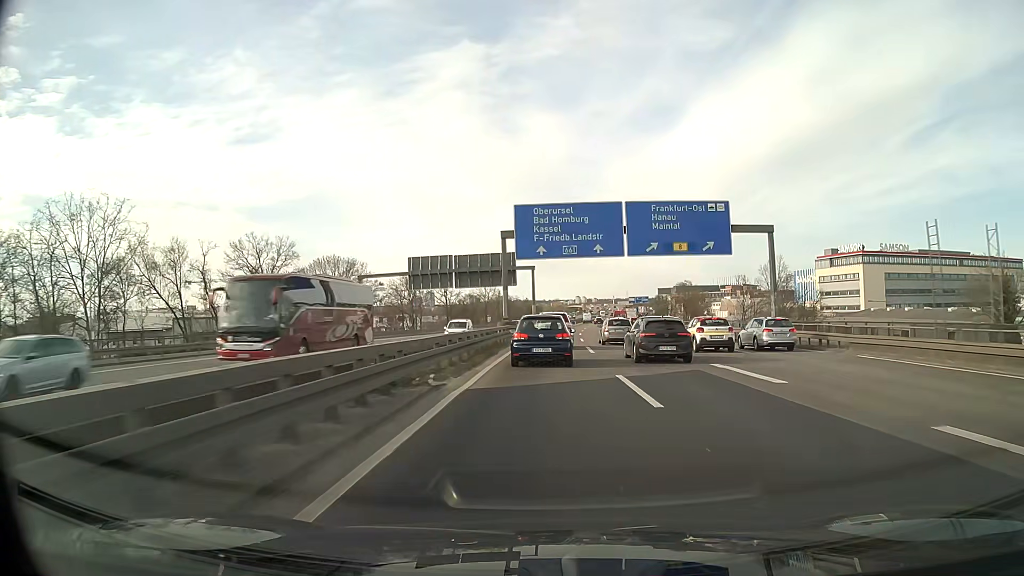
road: motorway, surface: asphalt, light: Day
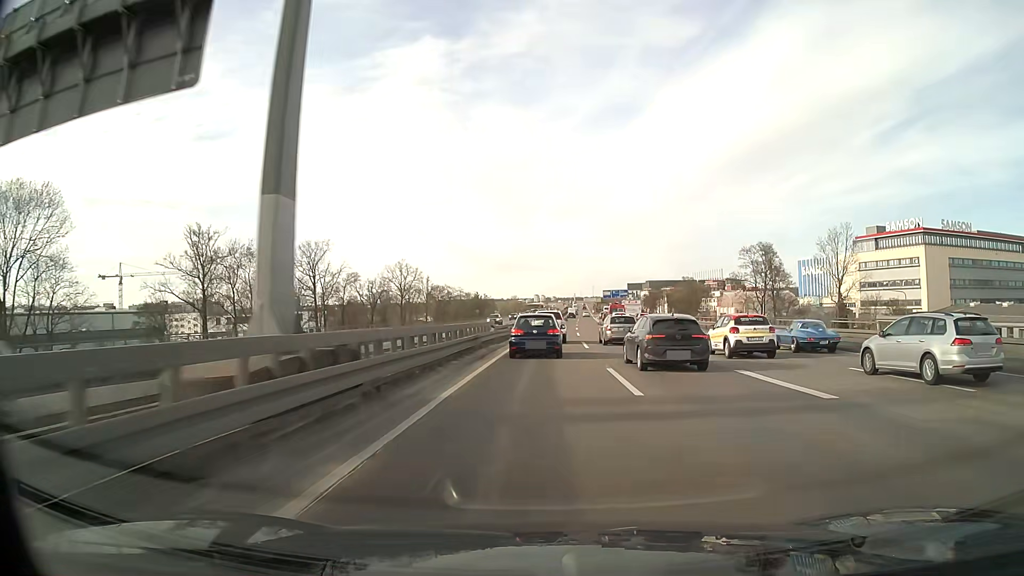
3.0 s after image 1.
(+2.3, +66.6) m; +4°
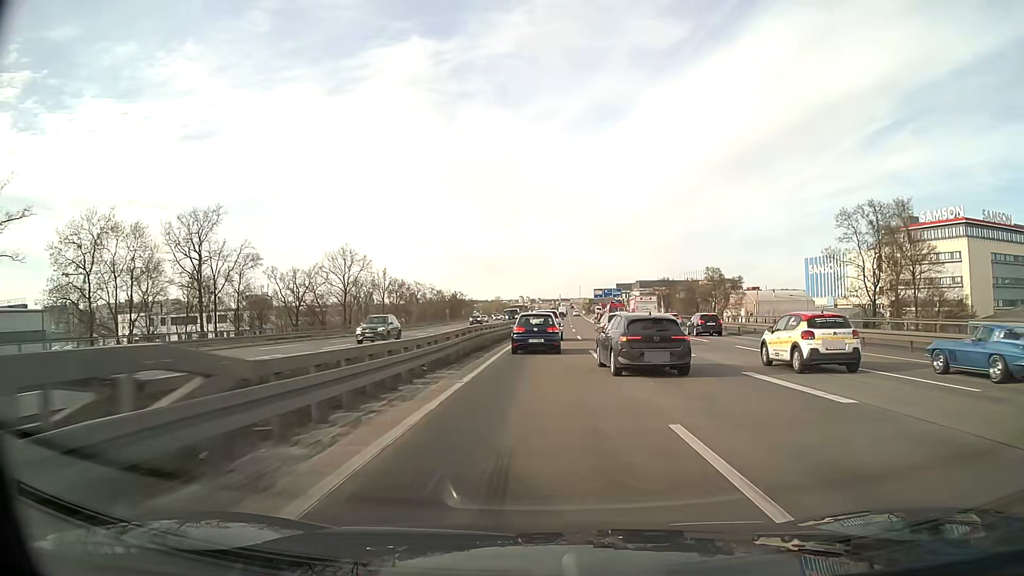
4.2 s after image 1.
(+0.3, +27.3) m; +1°
